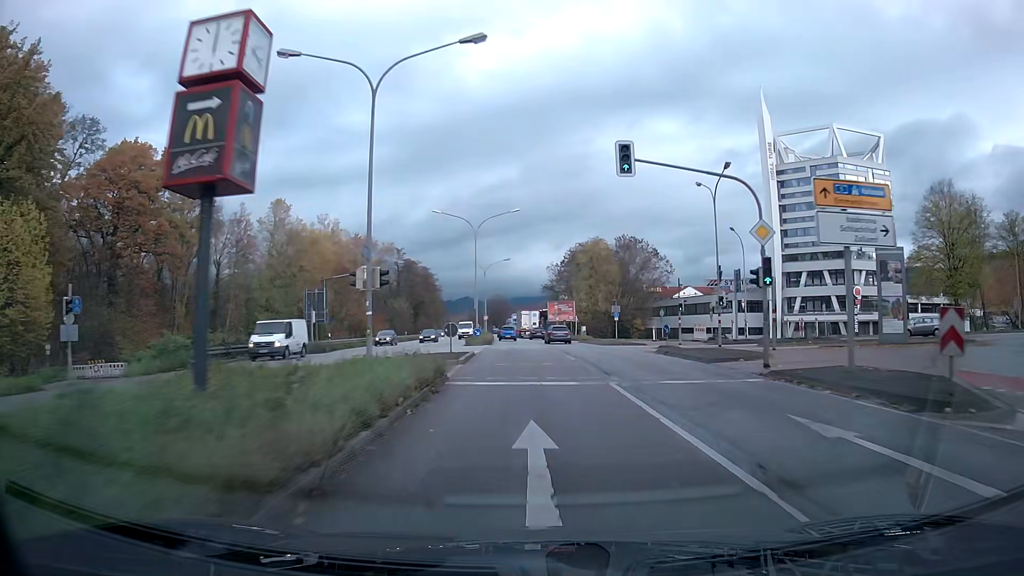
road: primary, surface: asphalt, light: Day
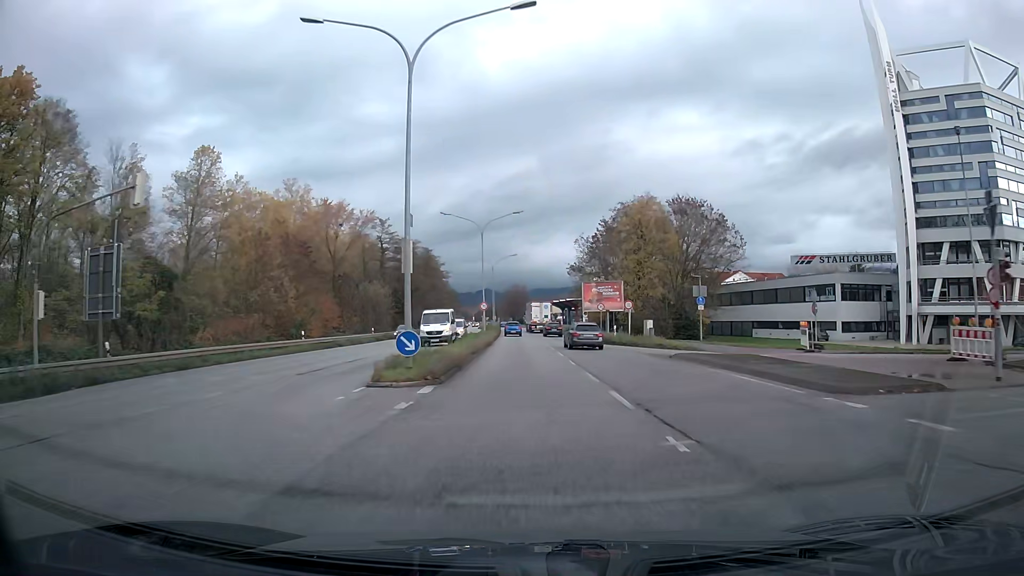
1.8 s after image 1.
(-0.5, +32.3) m; -2°
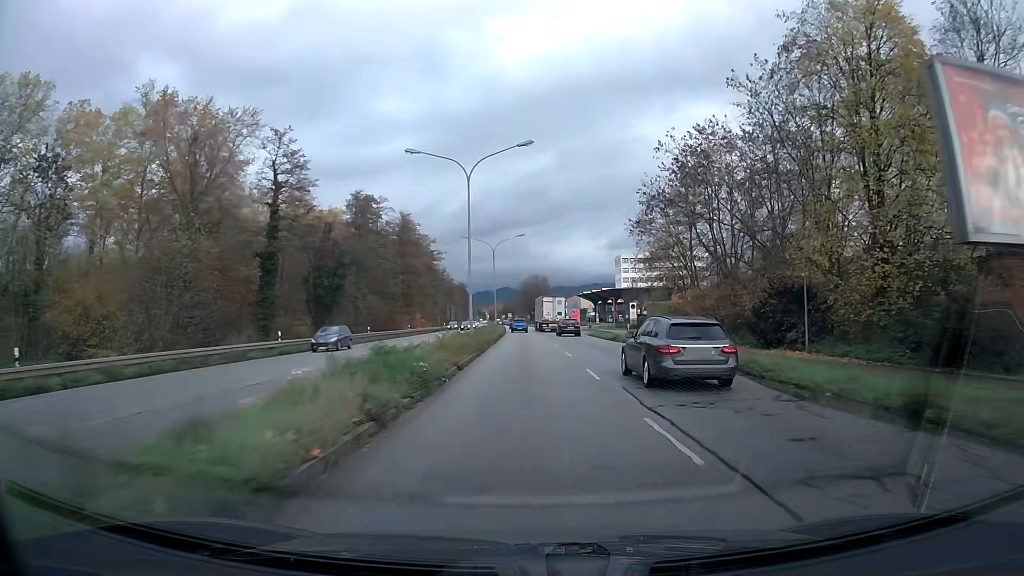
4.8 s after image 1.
(-0.9, +53.6) m; -1°
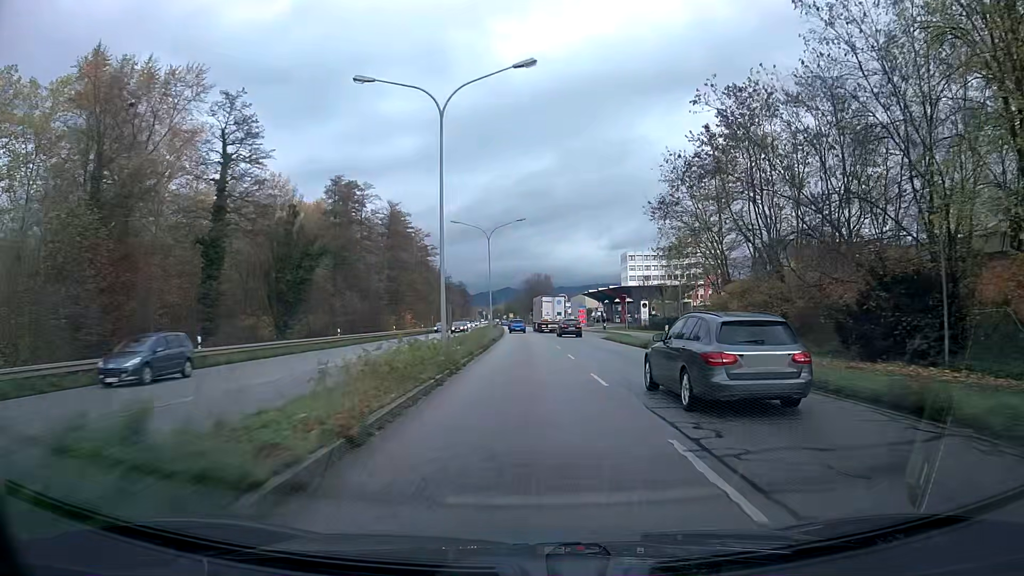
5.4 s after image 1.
(0.0, +10.8) m; 0°
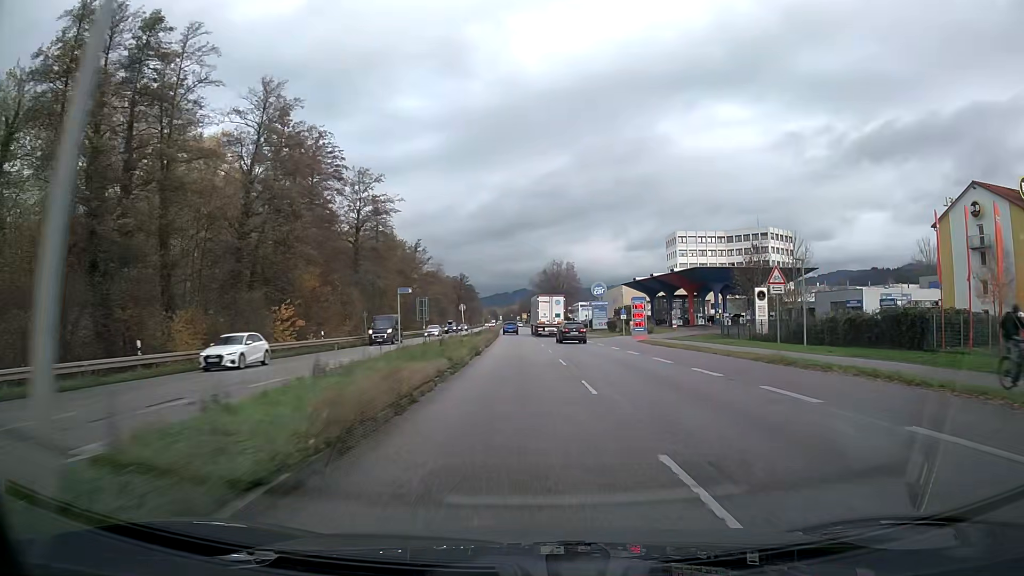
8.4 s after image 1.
(-0.5, +54.0) m; -1°
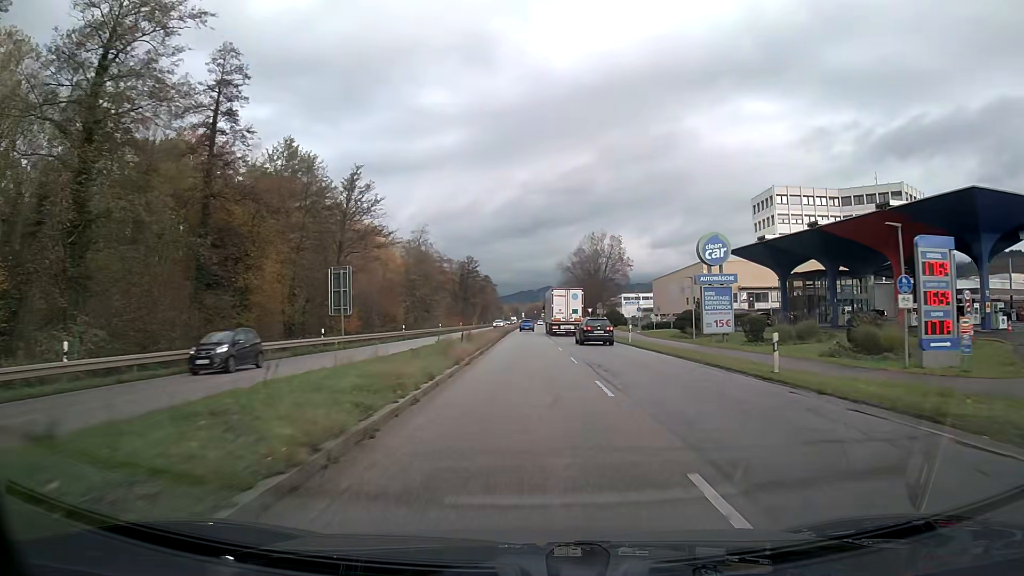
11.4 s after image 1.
(-1.1, +54.3) m; -2°
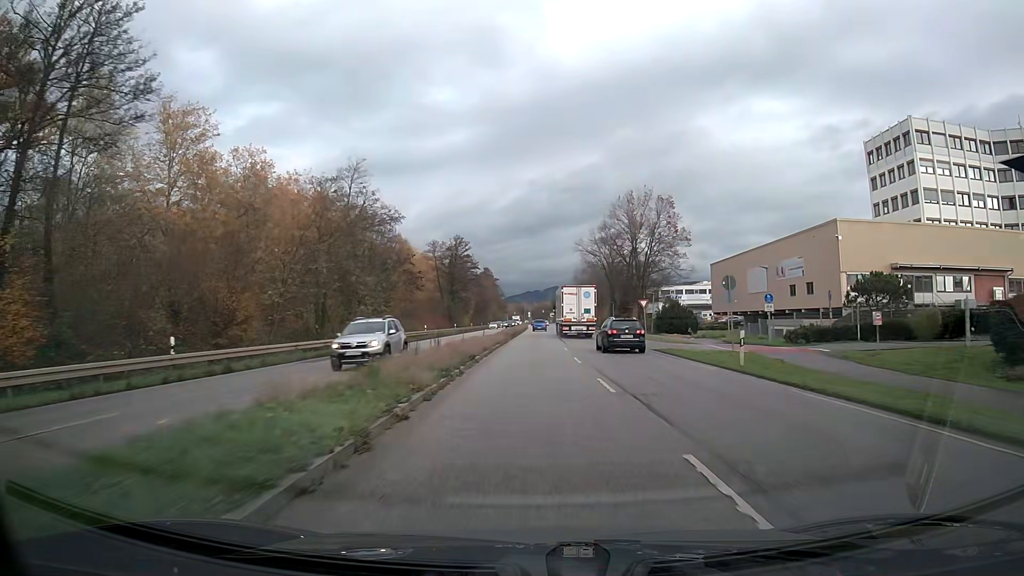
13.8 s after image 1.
(-0.2, +43.6) m; 0°
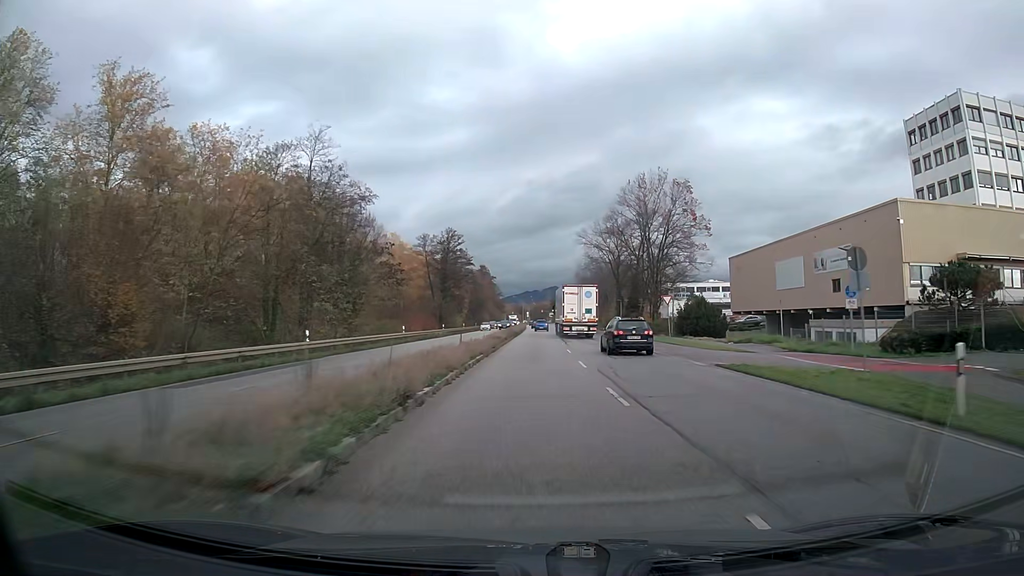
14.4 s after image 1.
(0.0, +10.9) m; 0°
